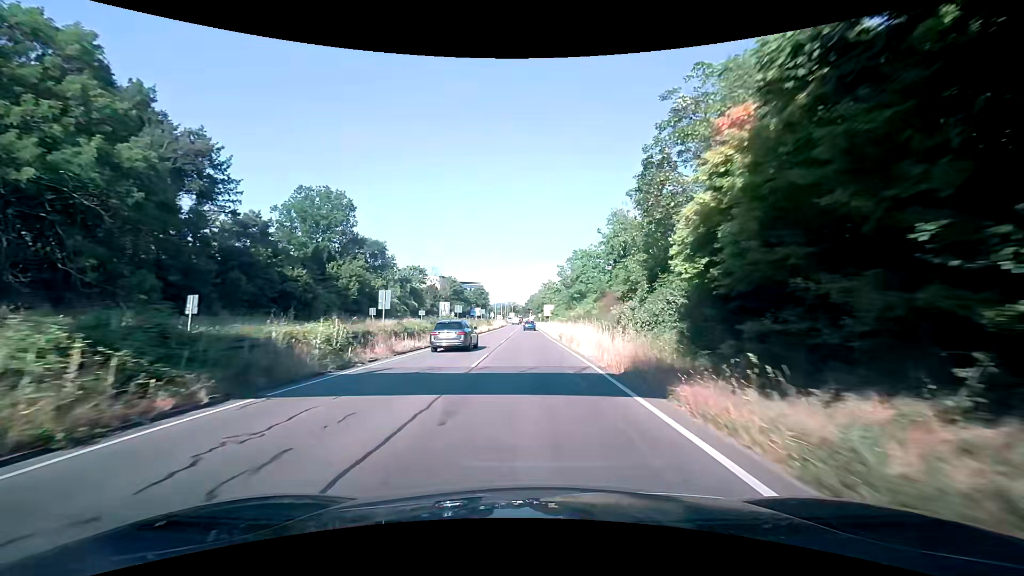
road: trunk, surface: asphalt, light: Day
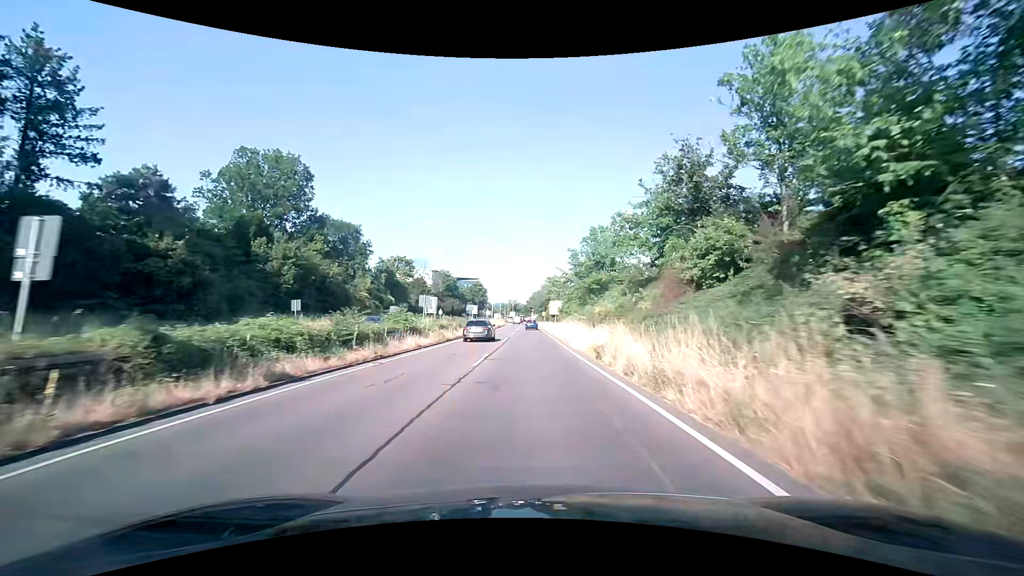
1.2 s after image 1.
(0.0, +18.1) m; 0°
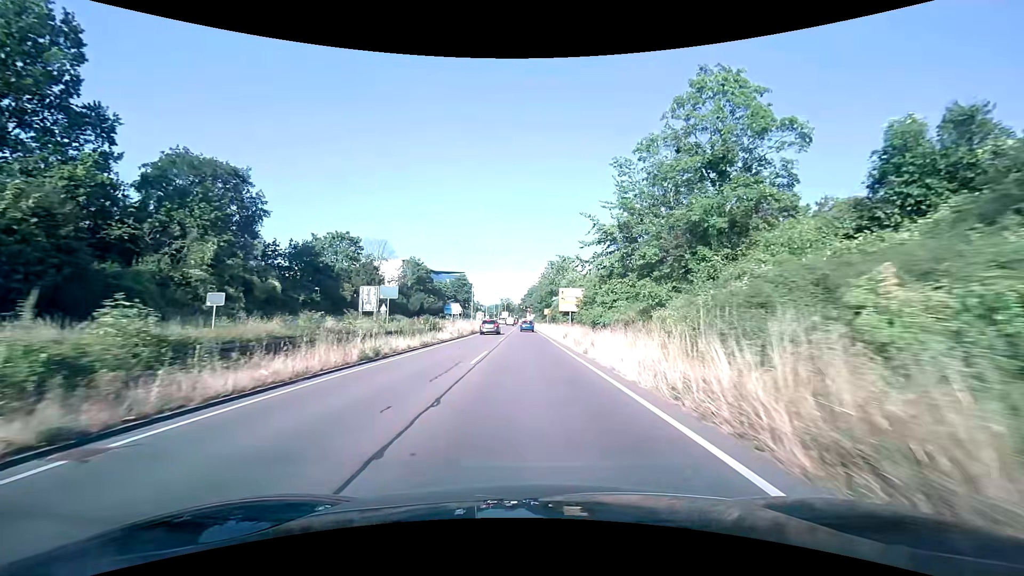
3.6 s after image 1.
(0.0, +35.3) m; +1°
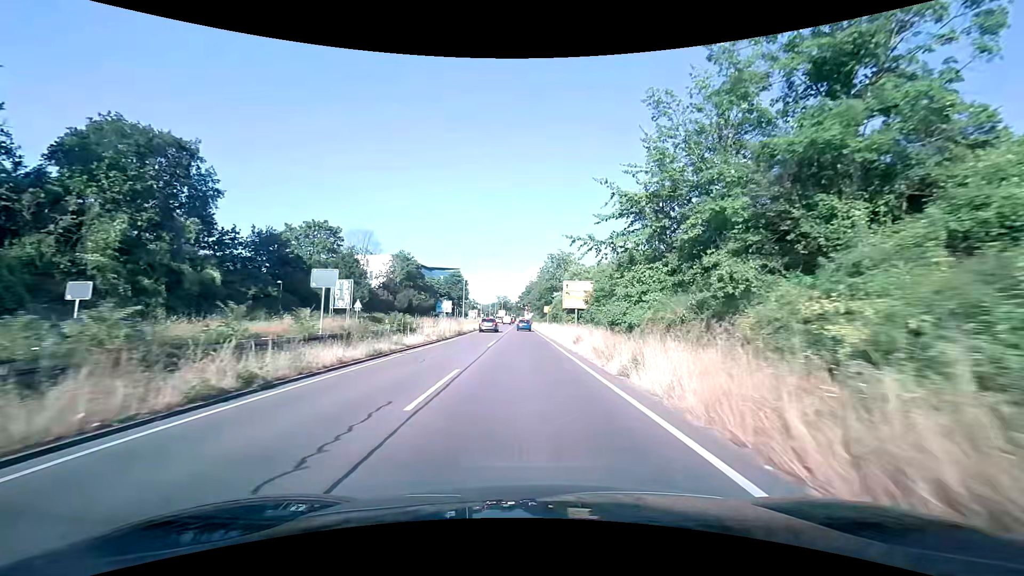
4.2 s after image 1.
(0.0, +8.2) m; 0°
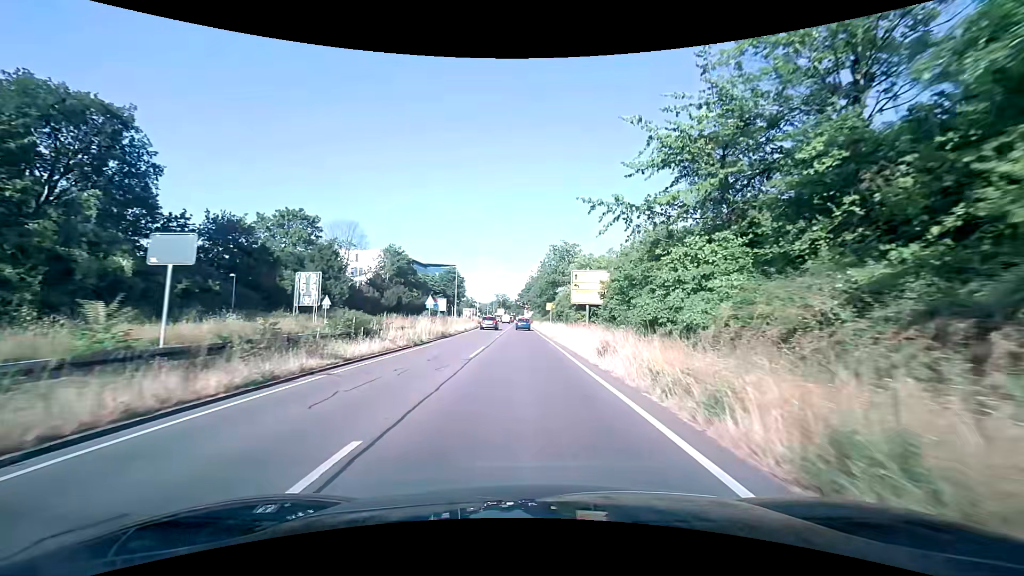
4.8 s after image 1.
(0.0, +8.0) m; 0°
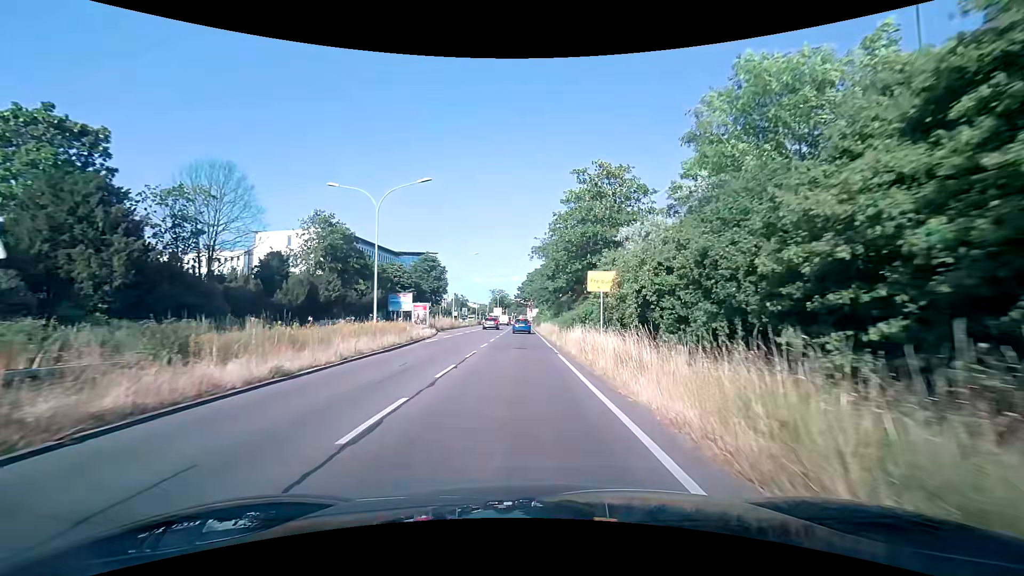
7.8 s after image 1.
(0.0, +35.9) m; -1°
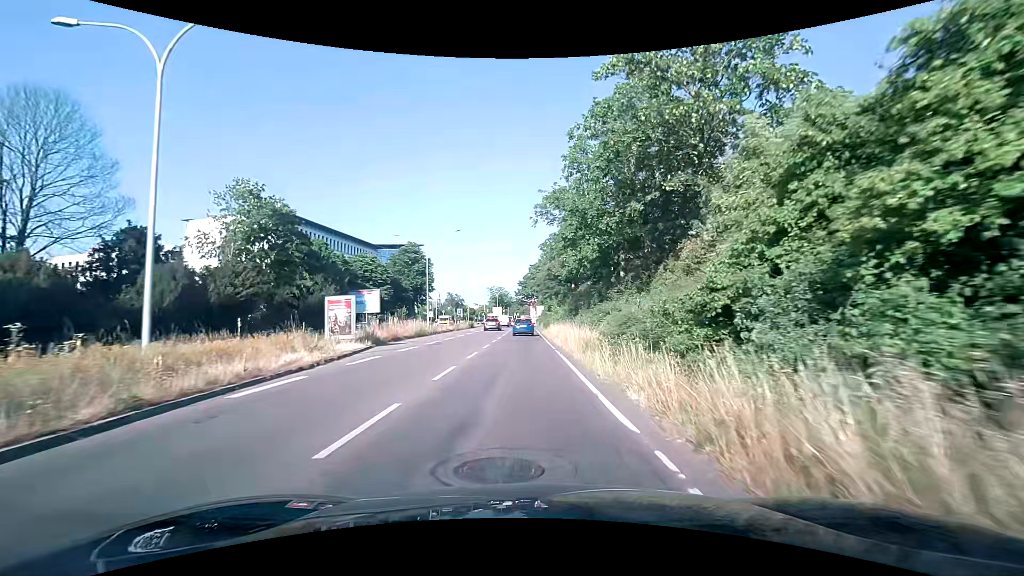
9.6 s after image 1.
(+0.1, +18.5) m; 0°
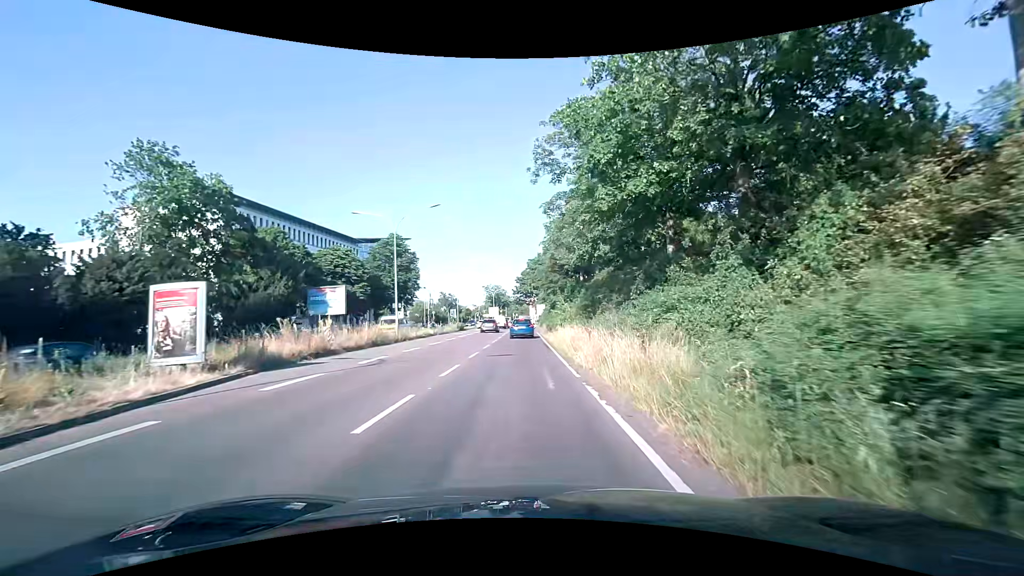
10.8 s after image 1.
(0.0, +10.9) m; 0°
(0, +10) (0, +20) (0, +30) (0, +40) (-1, +50) (-1, +60) (-1, +70) (-1, +80) (-2, +90) (-3, +100) m
